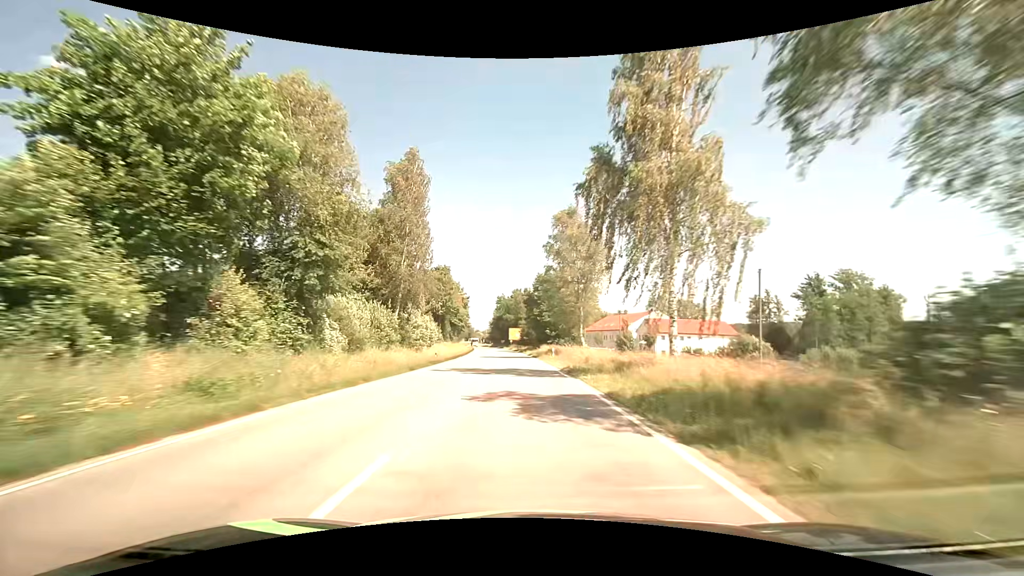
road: secondary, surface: asphalt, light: Day
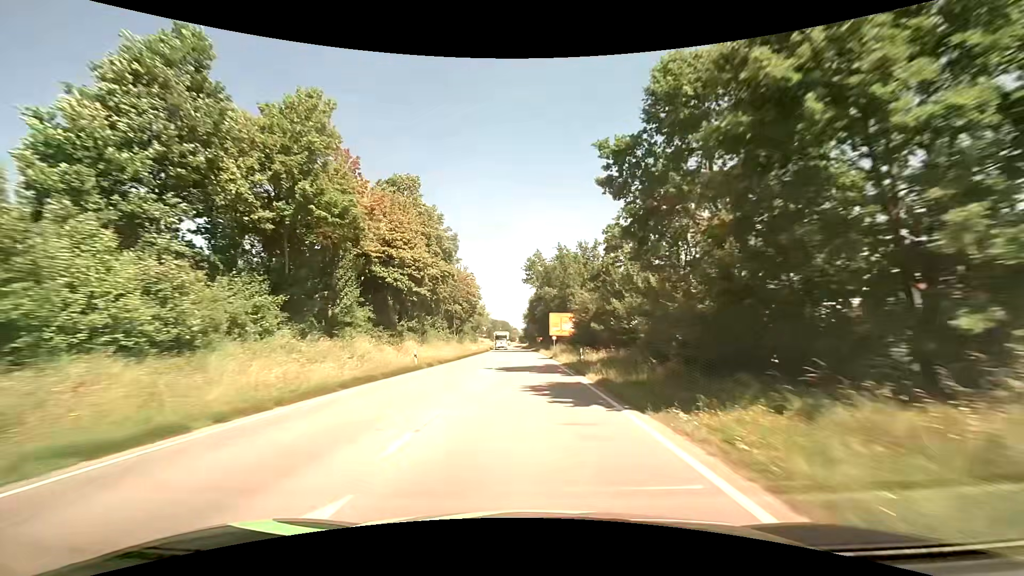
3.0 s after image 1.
(-2.4, +63.7) m; -5°
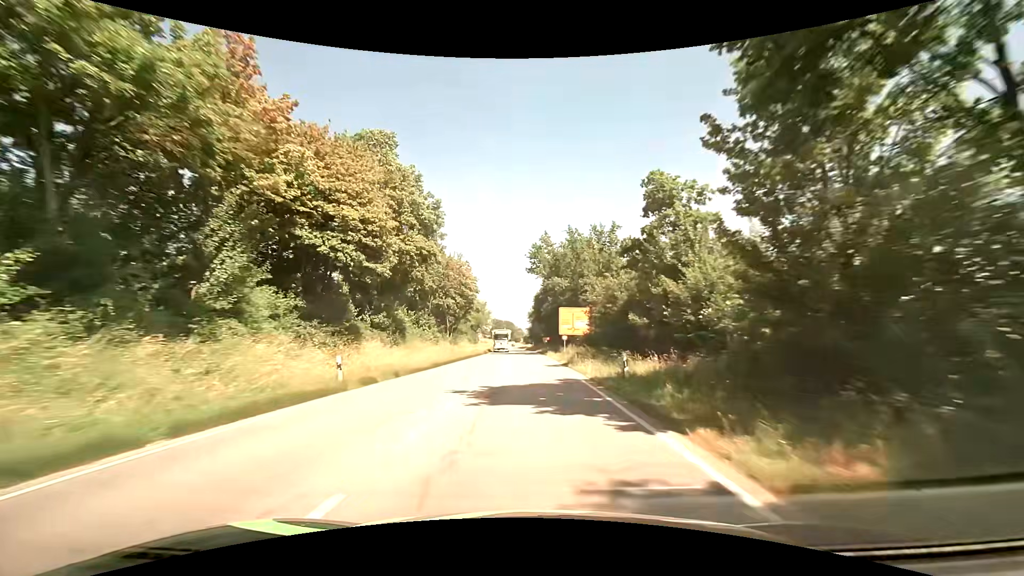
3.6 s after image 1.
(-0.1, +11.8) m; -1°
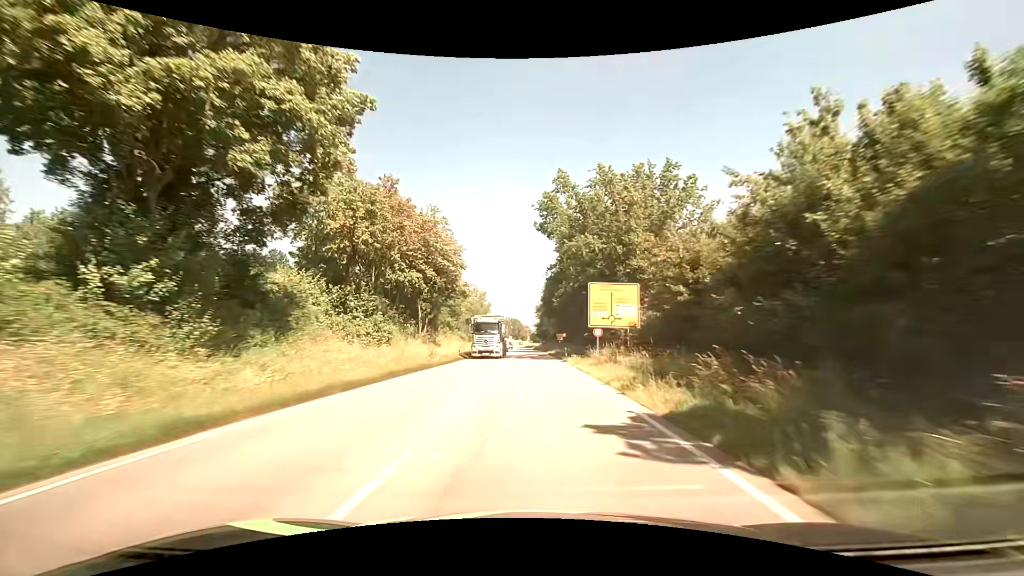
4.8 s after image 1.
(-0.2, +22.6) m; -1°
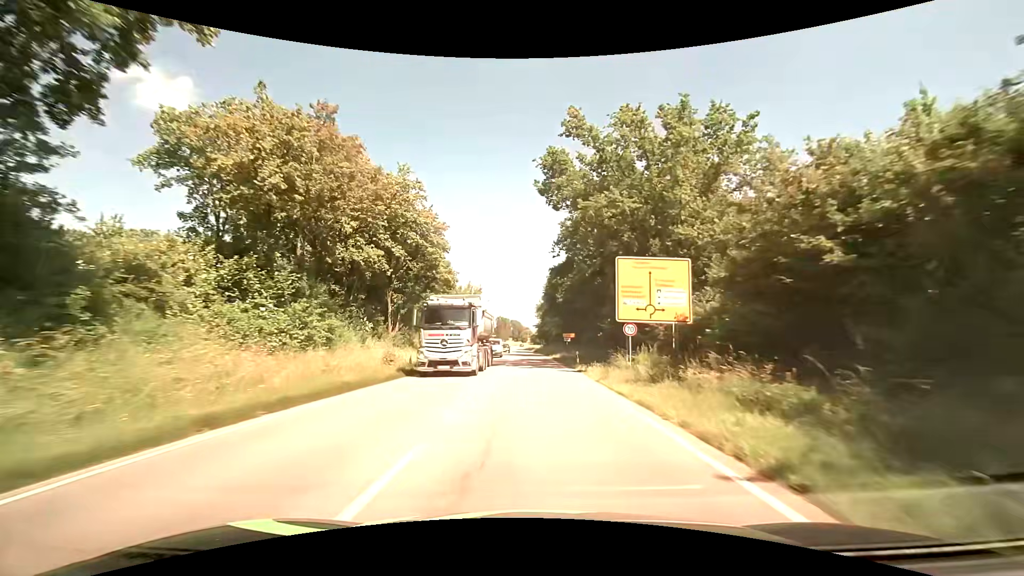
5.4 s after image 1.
(+0.1, +10.8) m; 0°
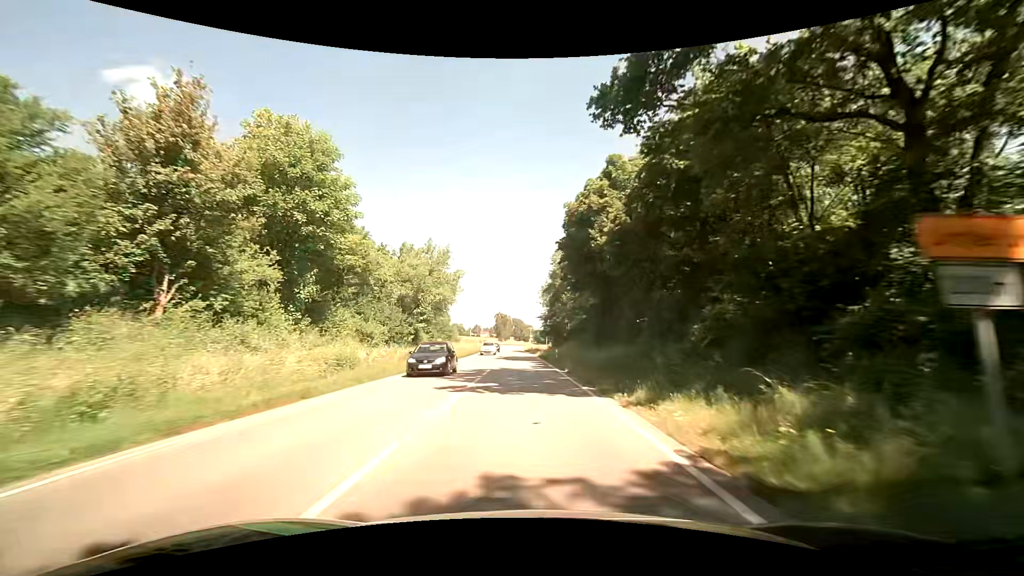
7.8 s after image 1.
(+0.2, +41.7) m; 0°
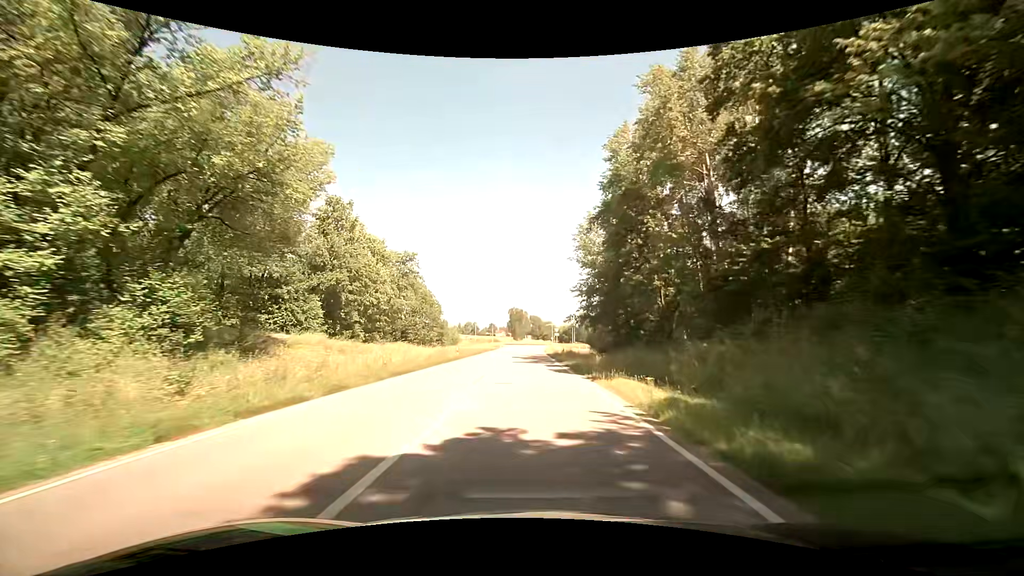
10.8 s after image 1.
(-1.3, +47.9) m; -3°
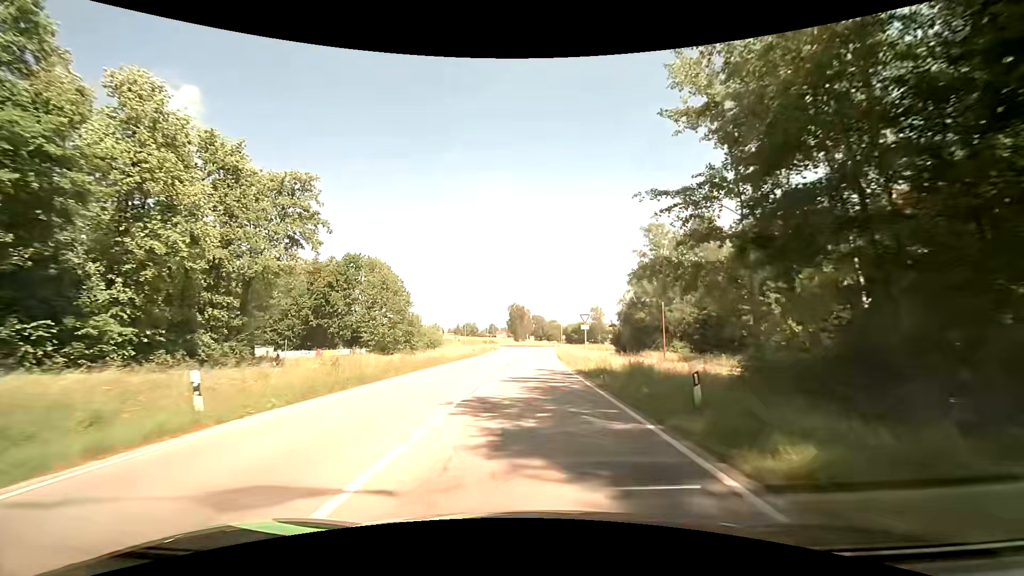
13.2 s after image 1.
(+0.2, +34.7) m; 0°
(0, +10) (0, +20) (0, +30) (0, +40) (0, +50) (+1, +60) (+1, +70) (+1, +80) (+1, +90) (+2, +100) m
